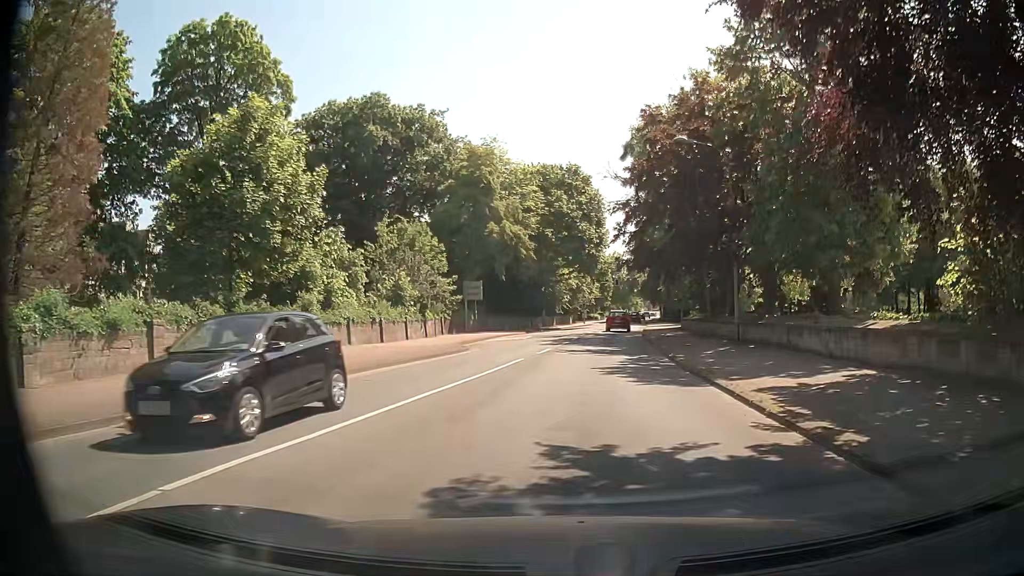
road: secondary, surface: asphalt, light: Day
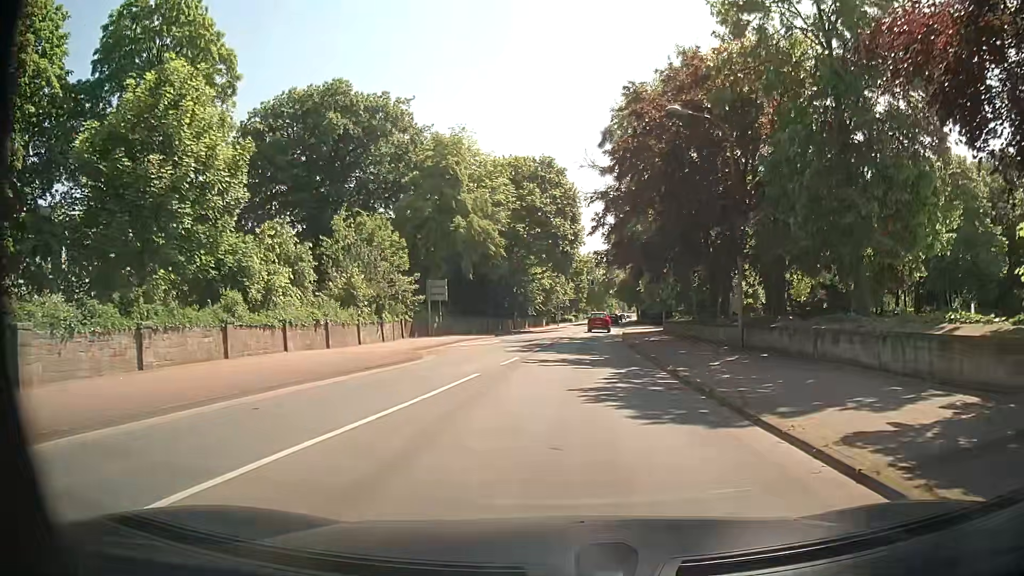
(+0.2, +4.6) m; +3°
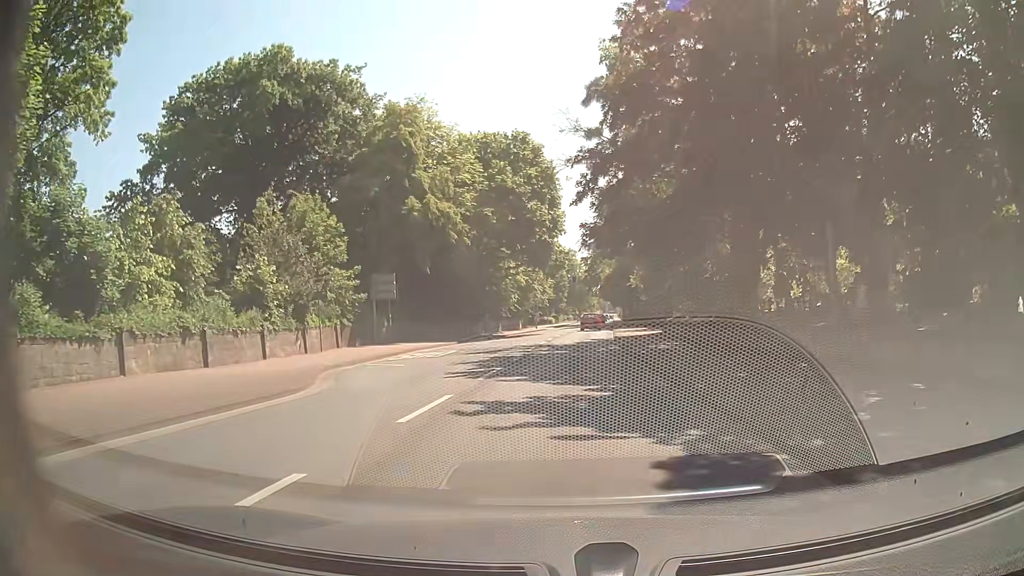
(+0.3, +10.0) m; +2°
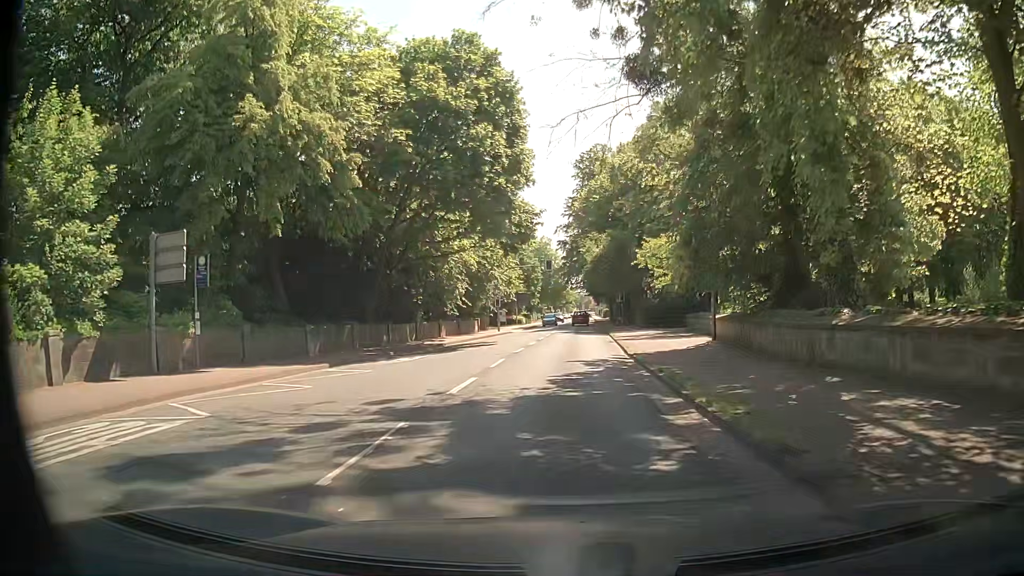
(+0.5, +21.5) m; +2°
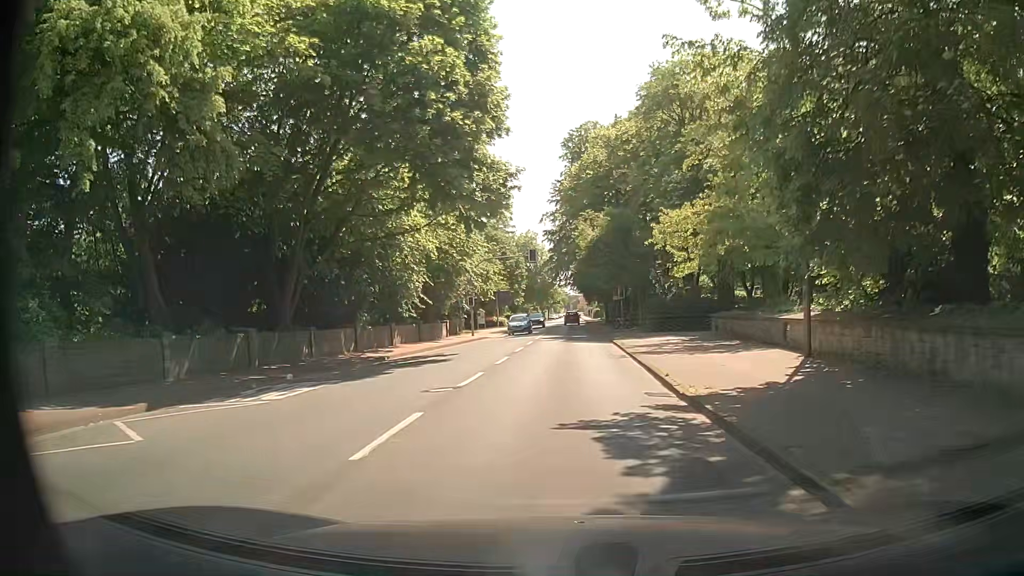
(+0.2, +10.9) m; +1°
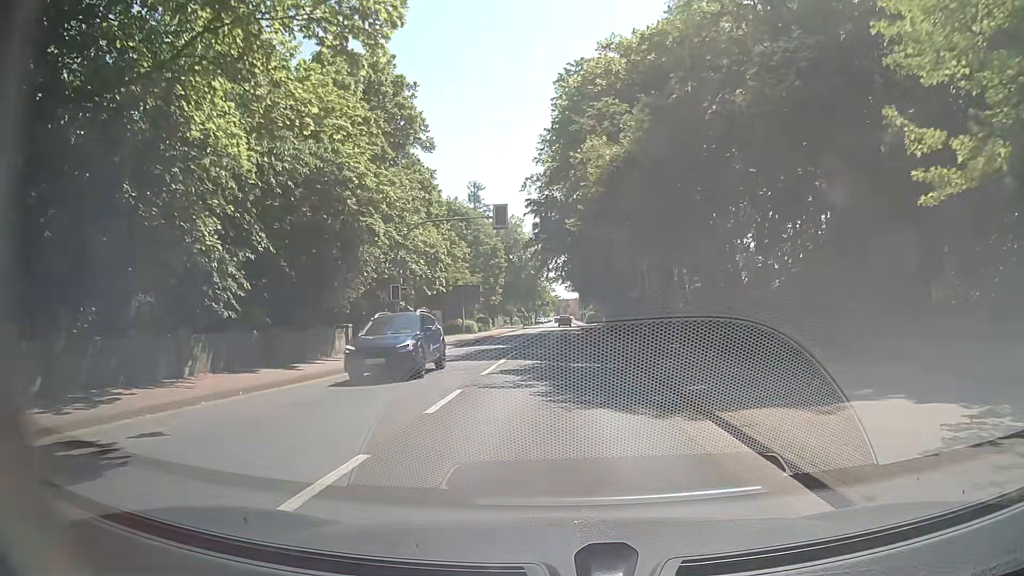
(+0.3, +21.4) m; +1°
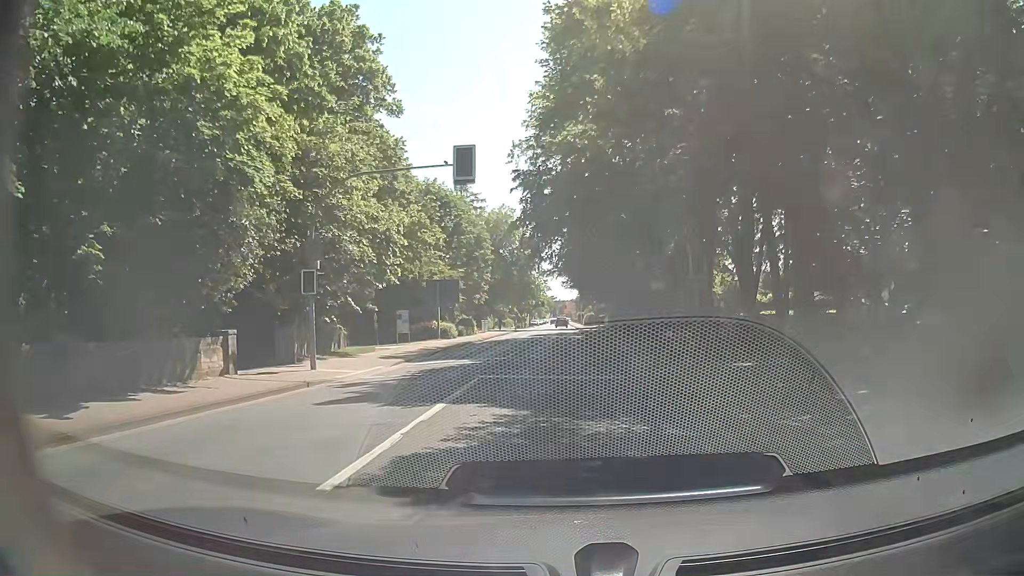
(+0.1, +10.7) m; 0°
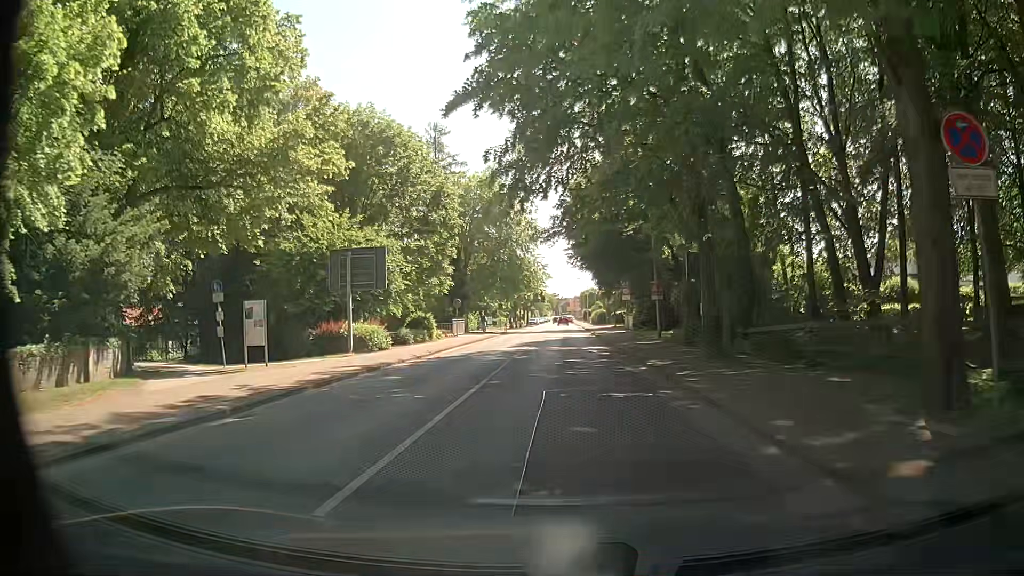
(+0.2, +22.1) m; 0°
(0, +10) (0, +20) (+1, +30) (+1, +40) (+1, +50) (+2, +60) (+2, +70) (+2, +80) (+2, +90) (+3, +100) m
